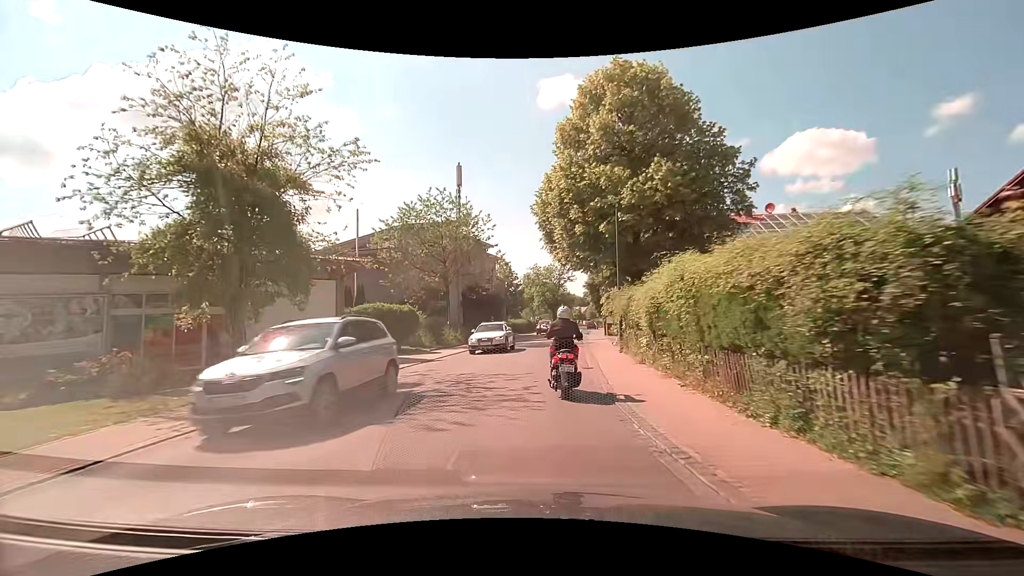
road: secondary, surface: asphalt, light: Day
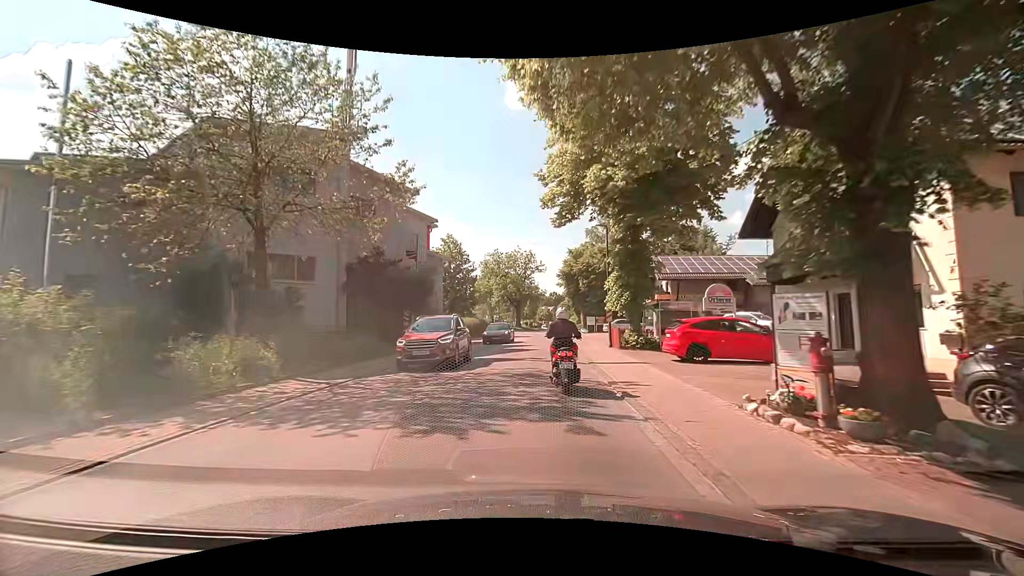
(+0.6, +21.4) m; +4°
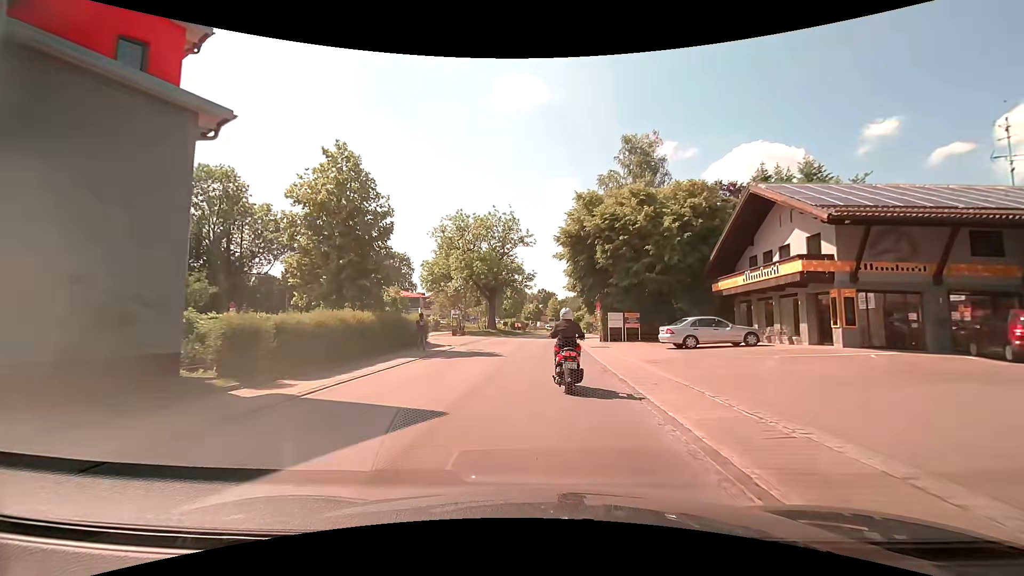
(+0.3, +28.5) m; +1°
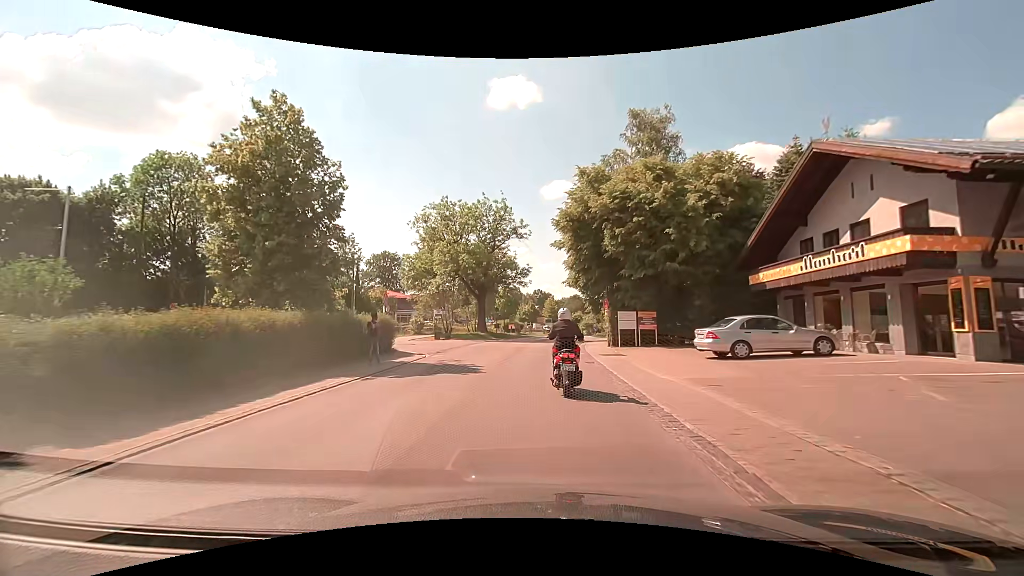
(0.0, +6.1) m; 0°
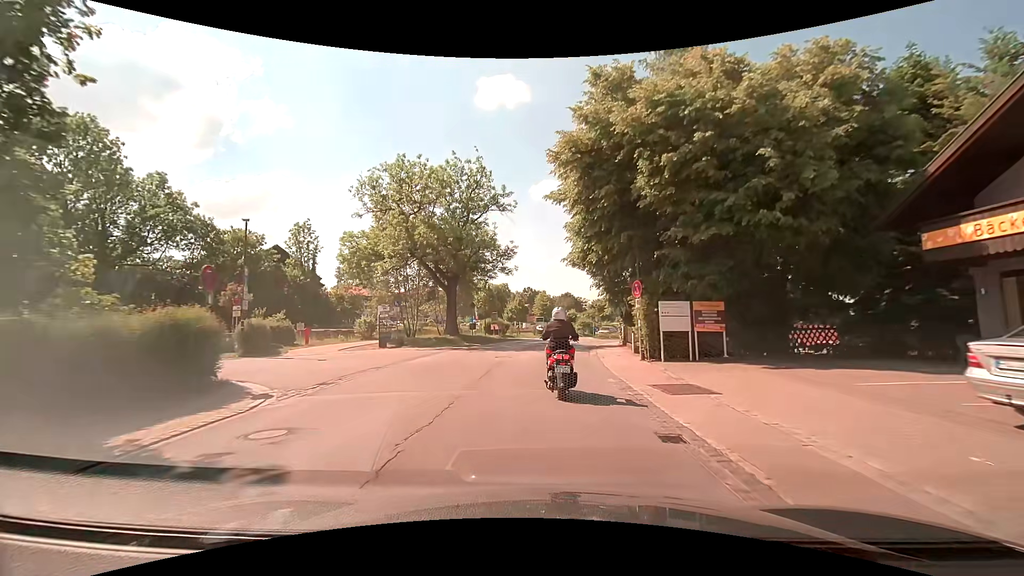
(+0.1, +11.8) m; +1°
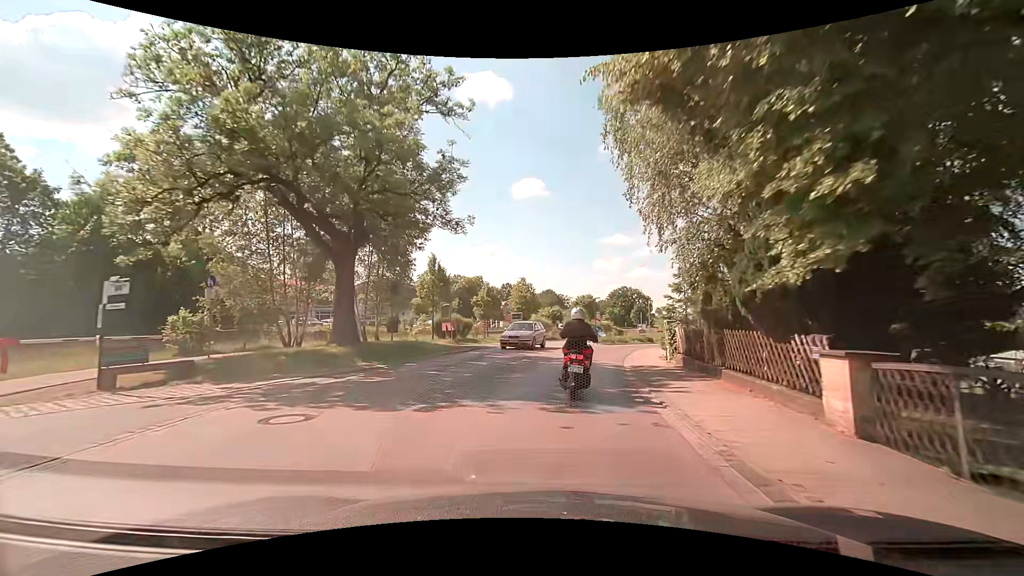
(+0.3, +16.8) m; +2°
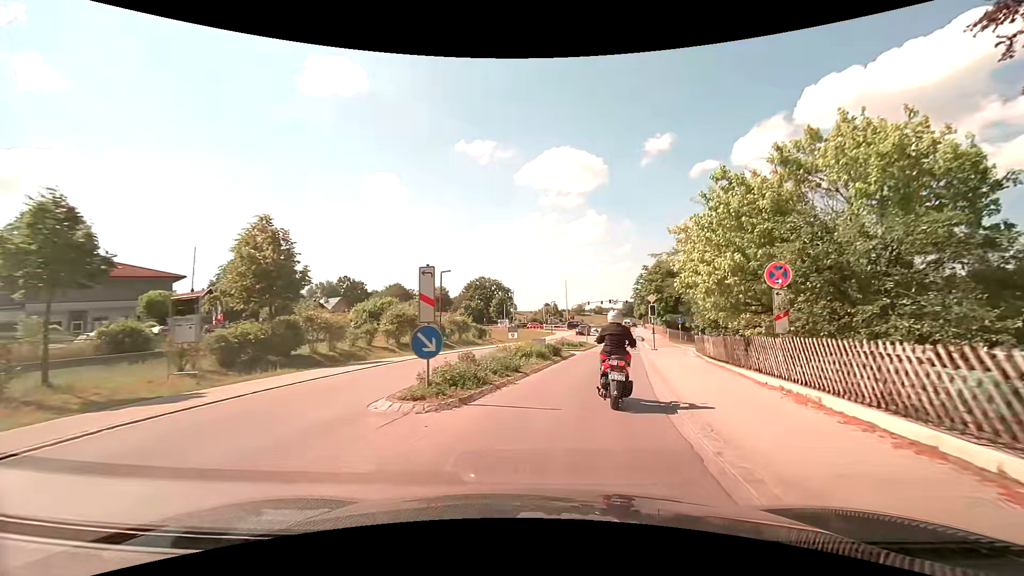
(+3.1, +28.0) m; +16°
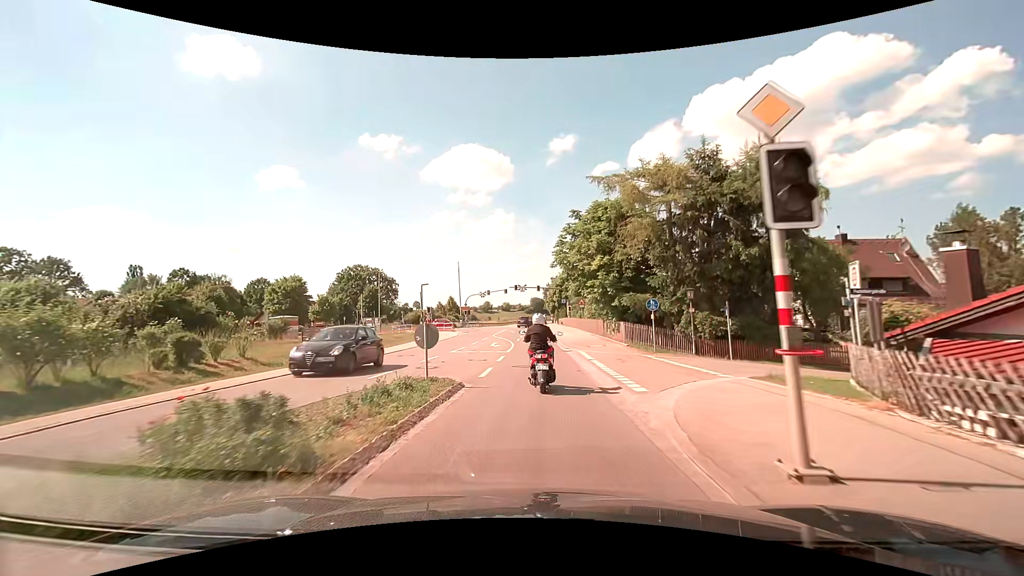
(+4.2, +28.7) m; +11°
(0, +10) (0, +20) (-1, +30) (-1, +40) (-1, +50) (-1, +60) (-1, +70) (-1, +80) (-1, +90) (-1, +100) m
